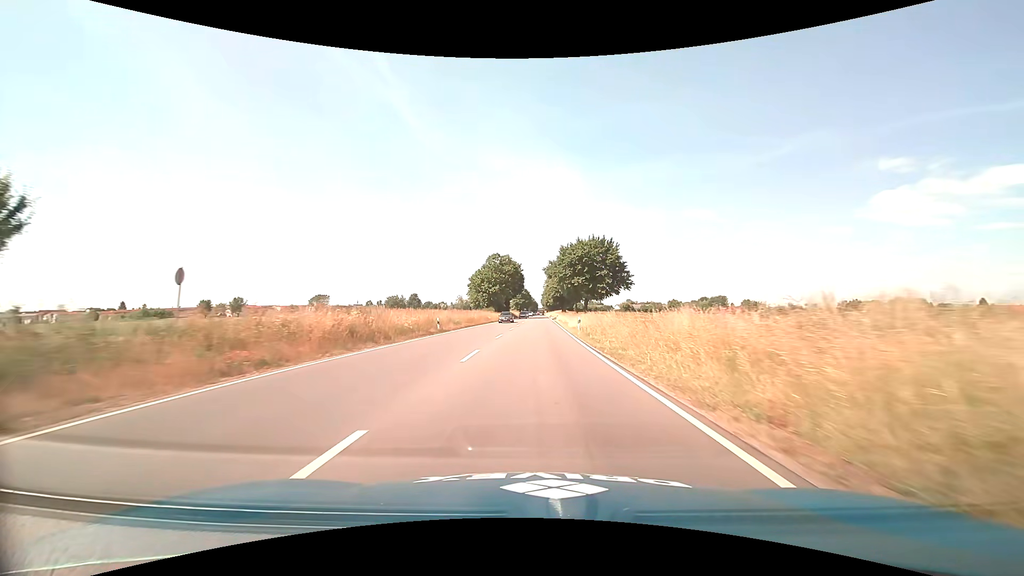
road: primary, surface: asphalt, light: Day
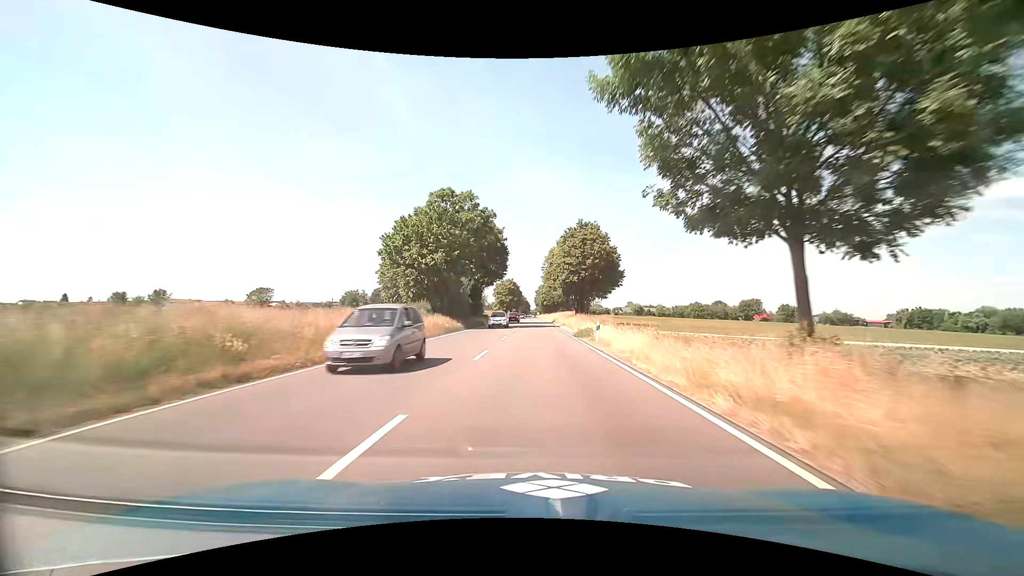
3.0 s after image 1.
(+0.4, +59.2) m; +1°
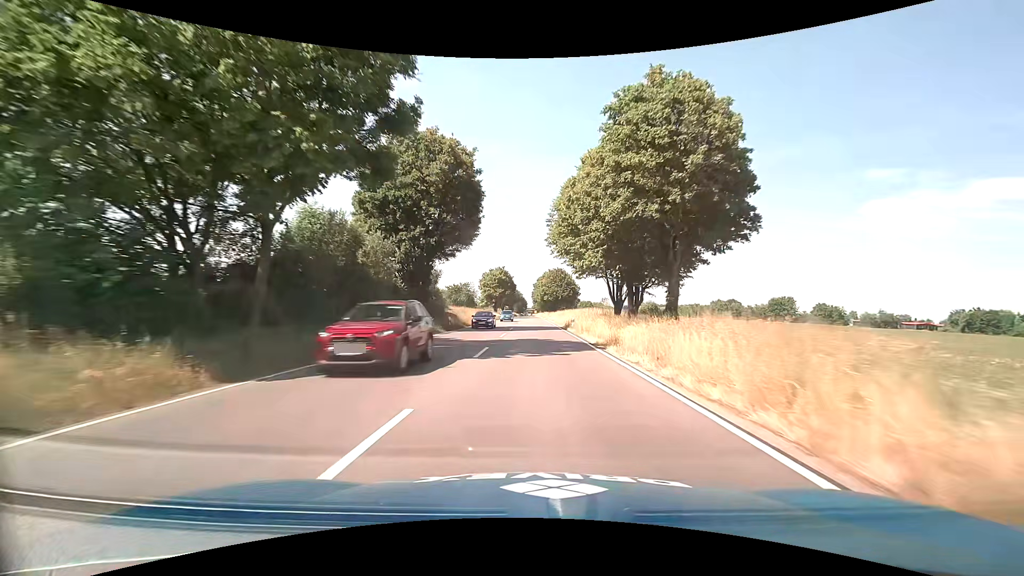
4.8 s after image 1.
(+0.4, +35.6) m; +1°
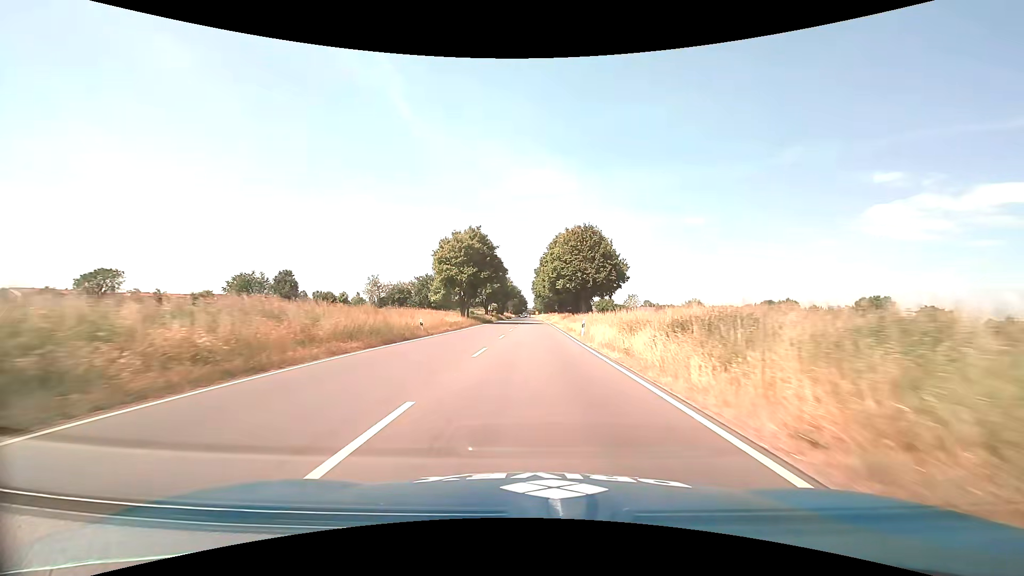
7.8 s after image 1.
(-0.1, +59.5) m; 0°
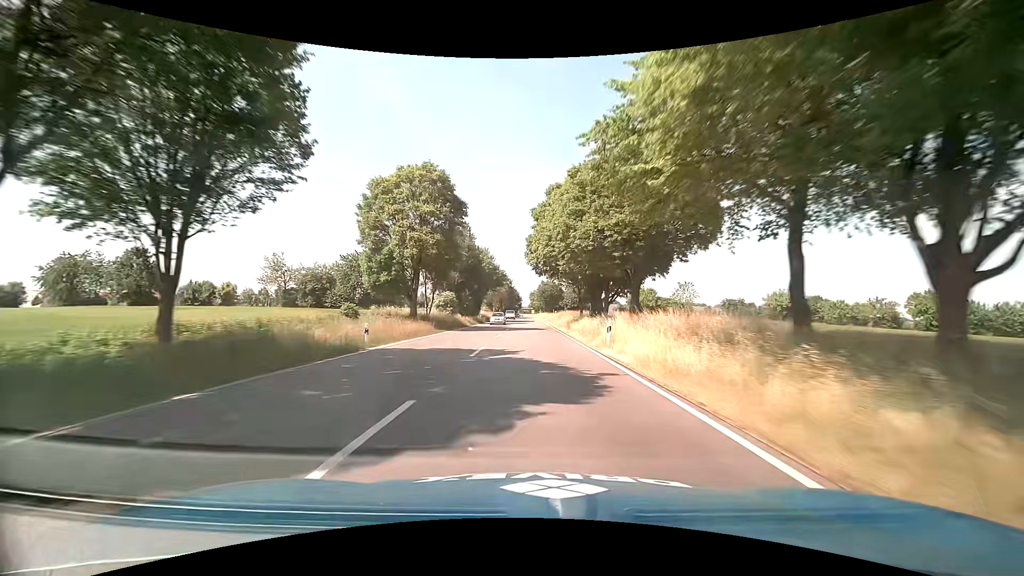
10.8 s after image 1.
(0.0, +59.9) m; 0°
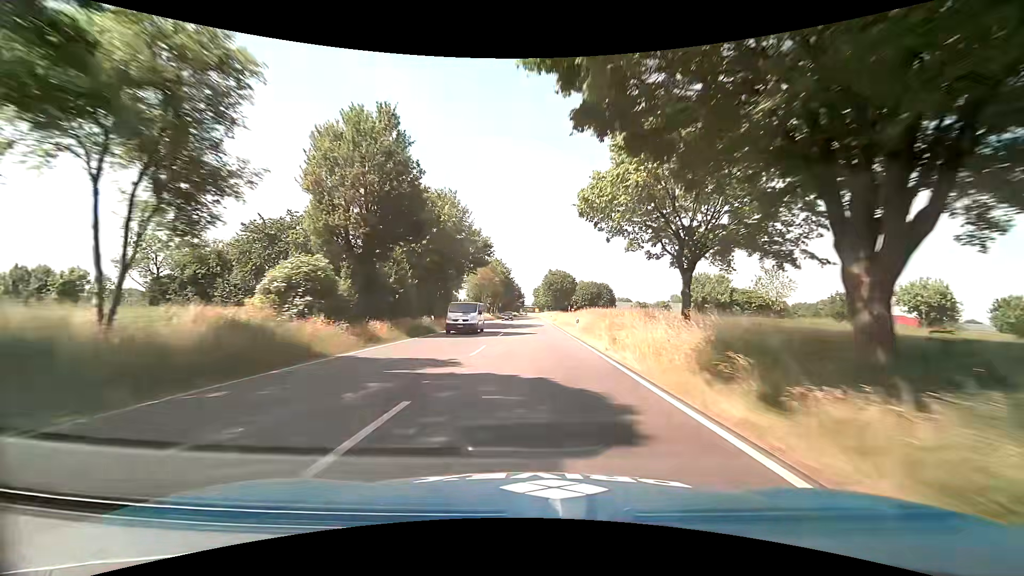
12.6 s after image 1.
(+0.3, +36.2) m; 0°
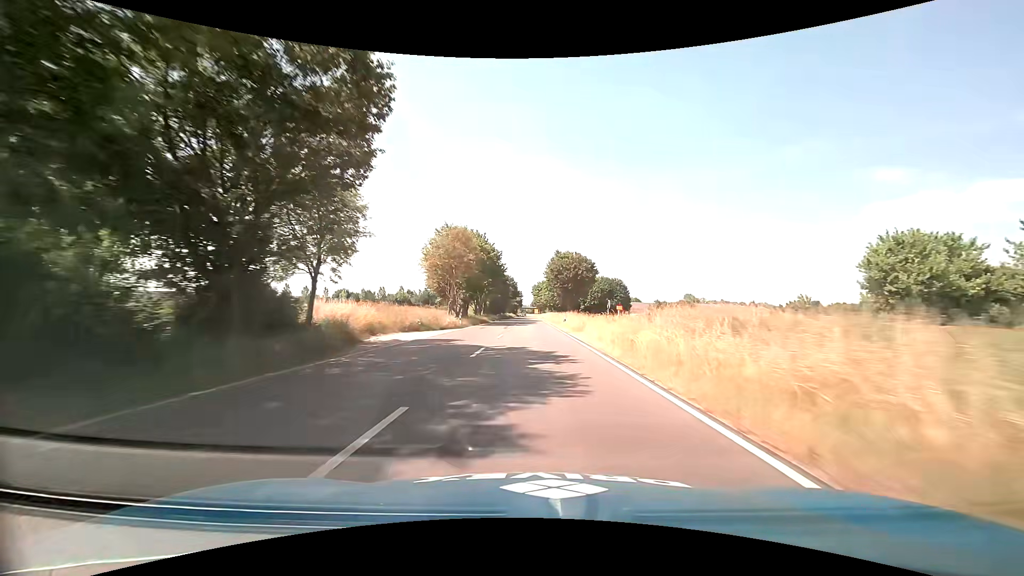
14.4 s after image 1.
(-0.2, +36.5) m; 0°
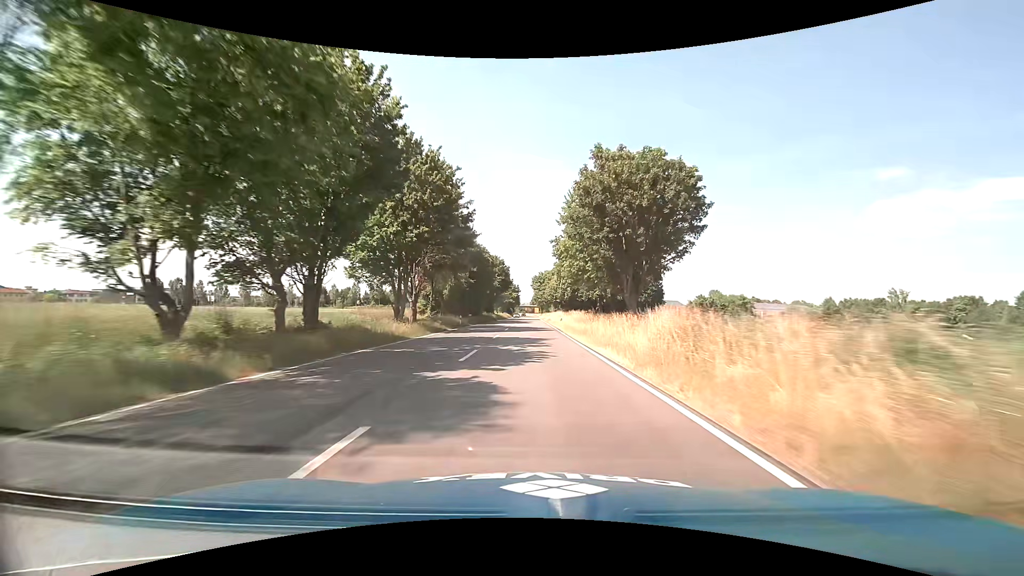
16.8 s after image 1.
(+0.1, +49.2) m; 0°
(0, +10) (0, +20) (0, +30) (0, +40) (0, +50) (0, +60) (0, +70) (0, +80) (0, +90) (0, +100) m
